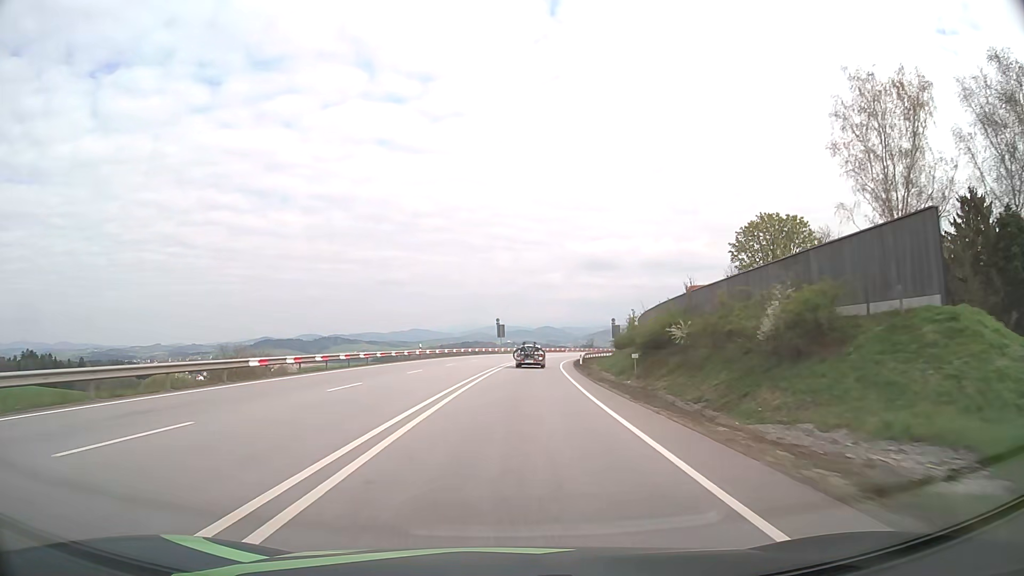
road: primary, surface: asphalt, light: Day
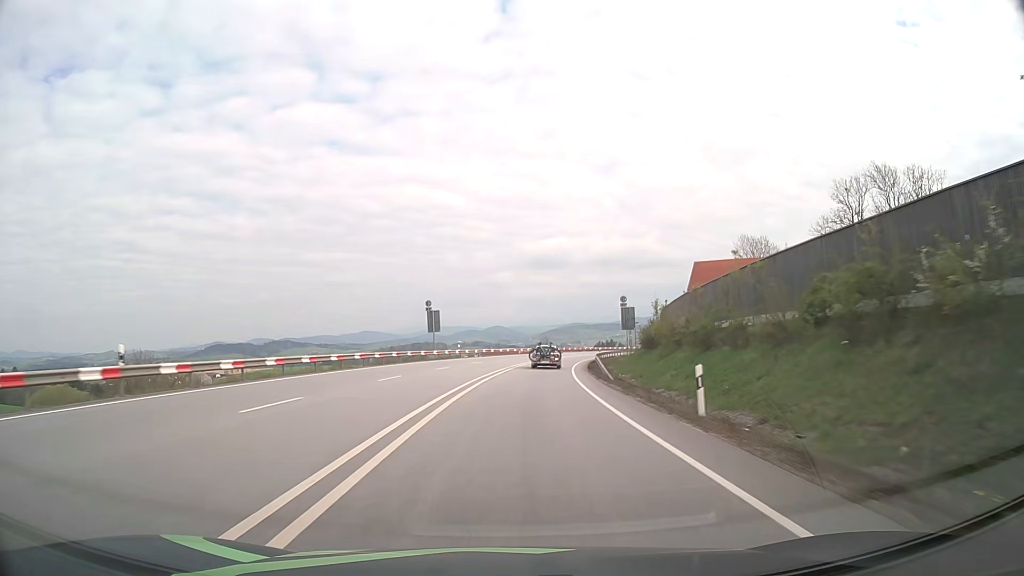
(+1.2, +42.2) m; +4°
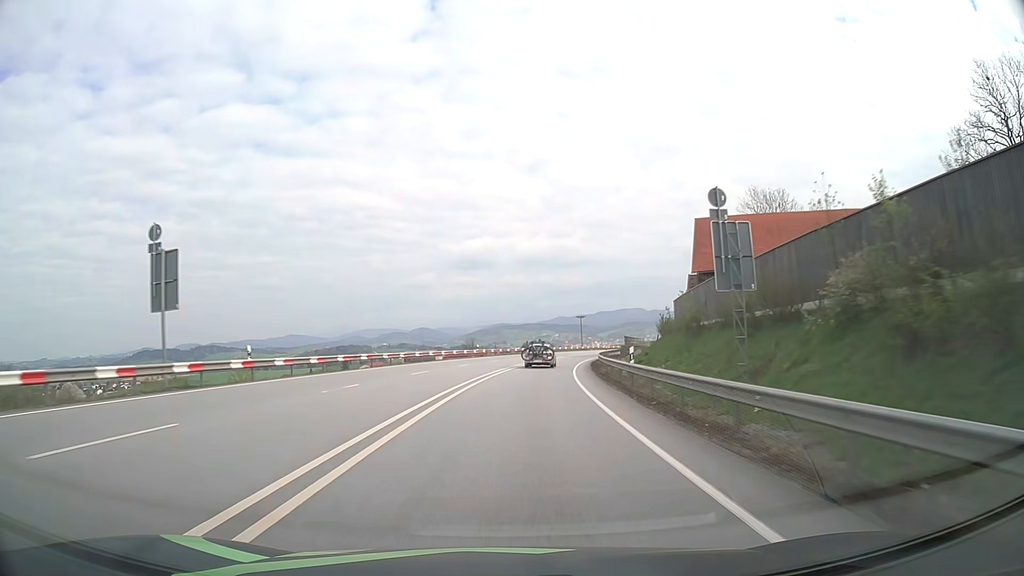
(+2.2, +41.9) m; +6°
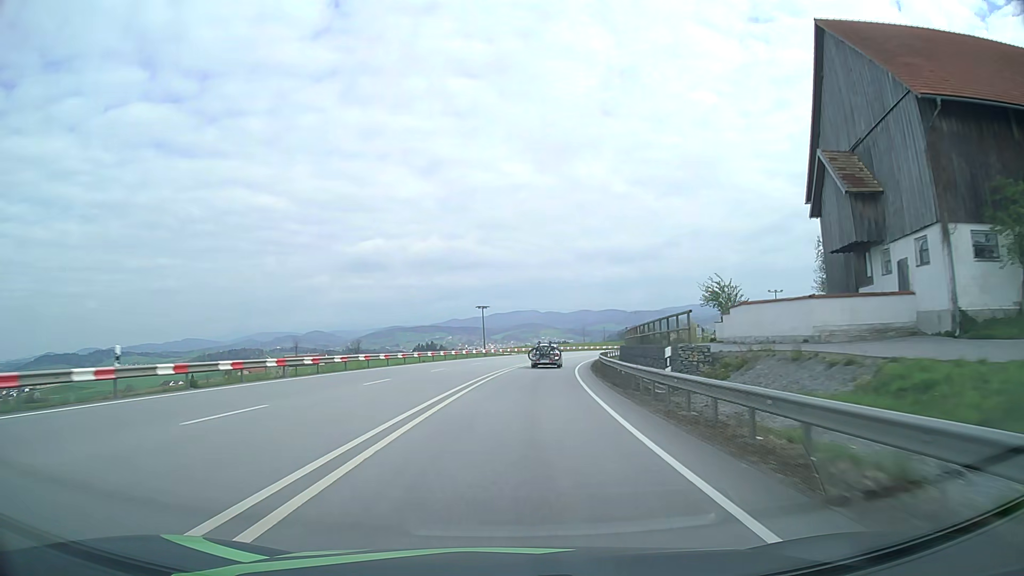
(+4.4, +55.6) m; +9°
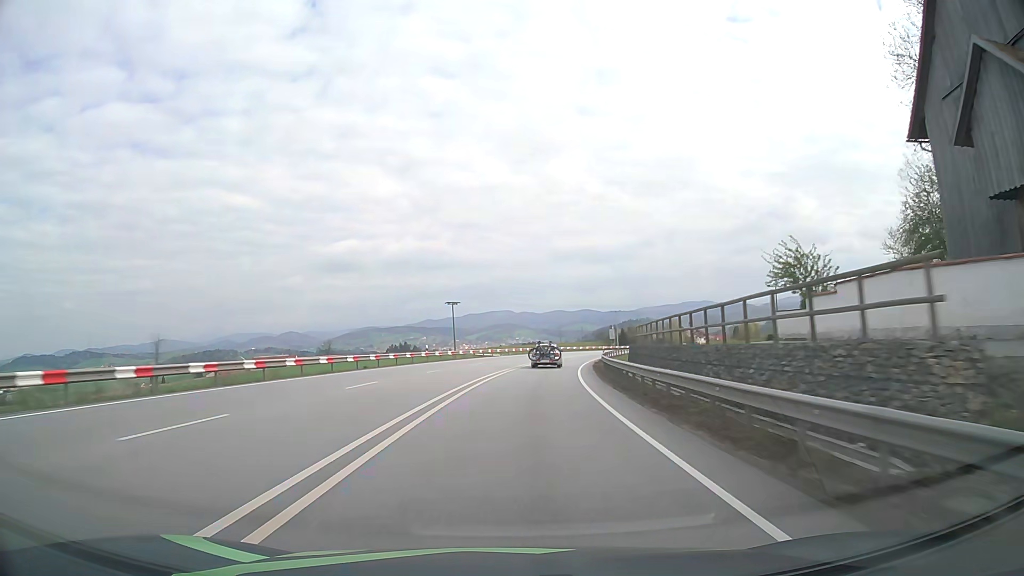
(+0.3, +13.9) m; +2°
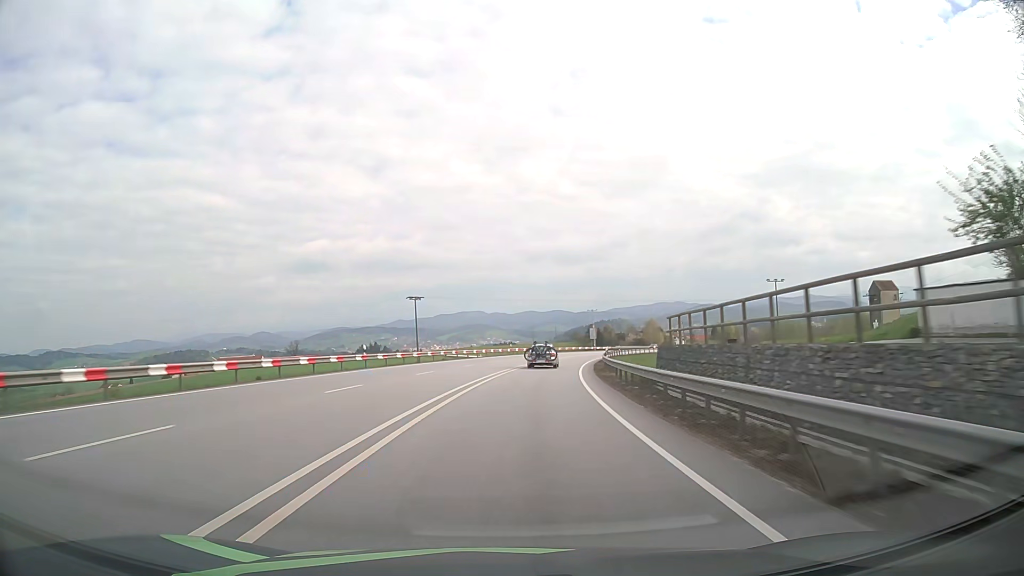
(+0.3, +14.0) m; +2°
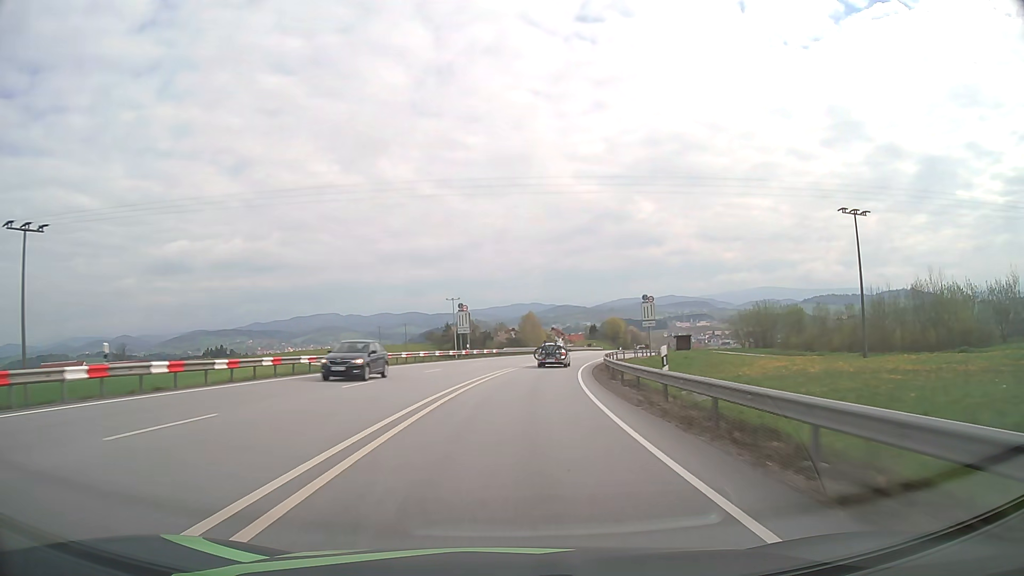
(+7.4, +69.2) m; +12°
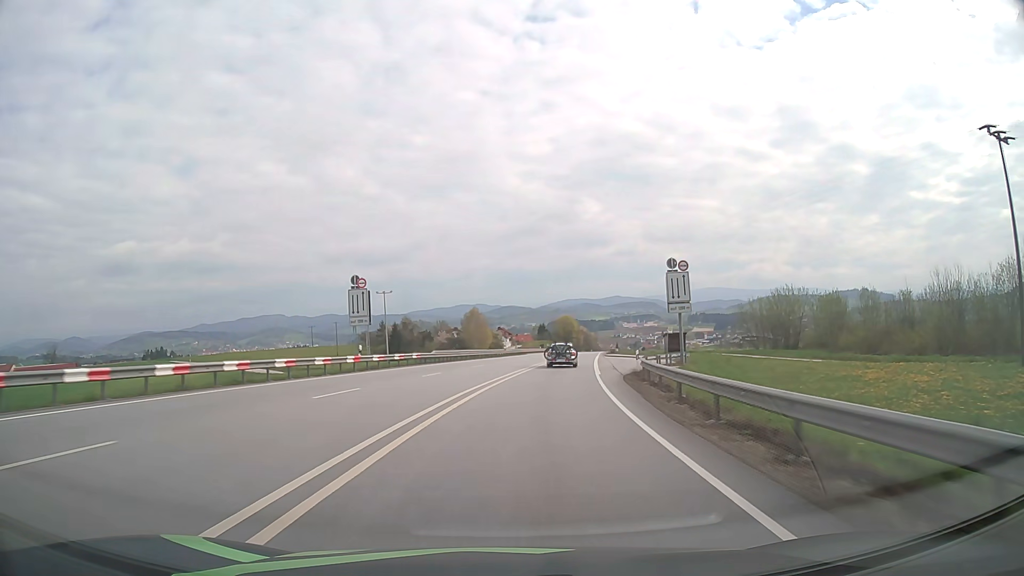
(+1.1, +27.7) m; +5°
(0, +10) (+1, +20) (+1, +30) (+3, +40) (+4, +50) (+6, +60) (+7, +70) (+9, +79) (+10, +89) (+12, +99) m
